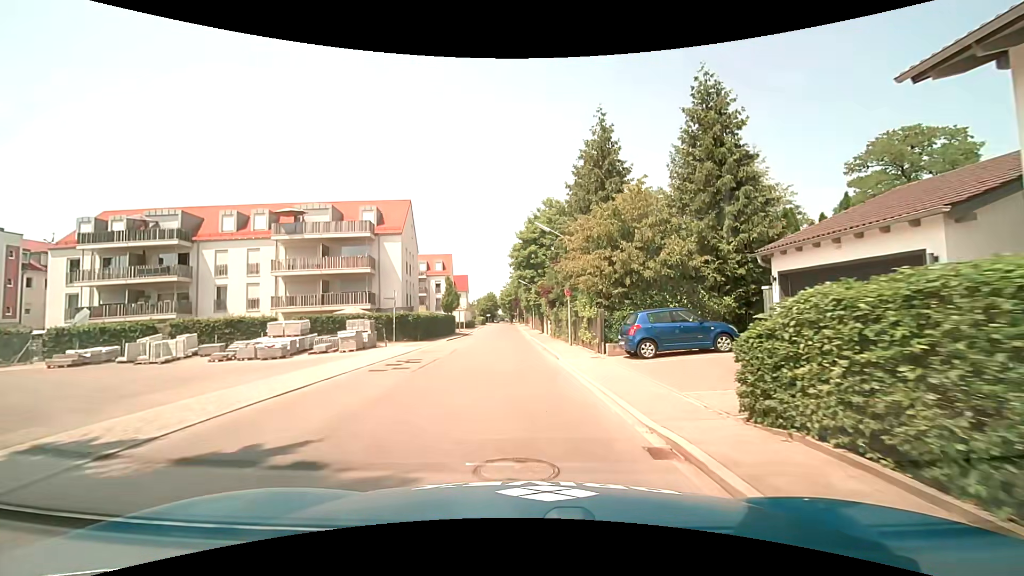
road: tertiary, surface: asphalt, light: Day
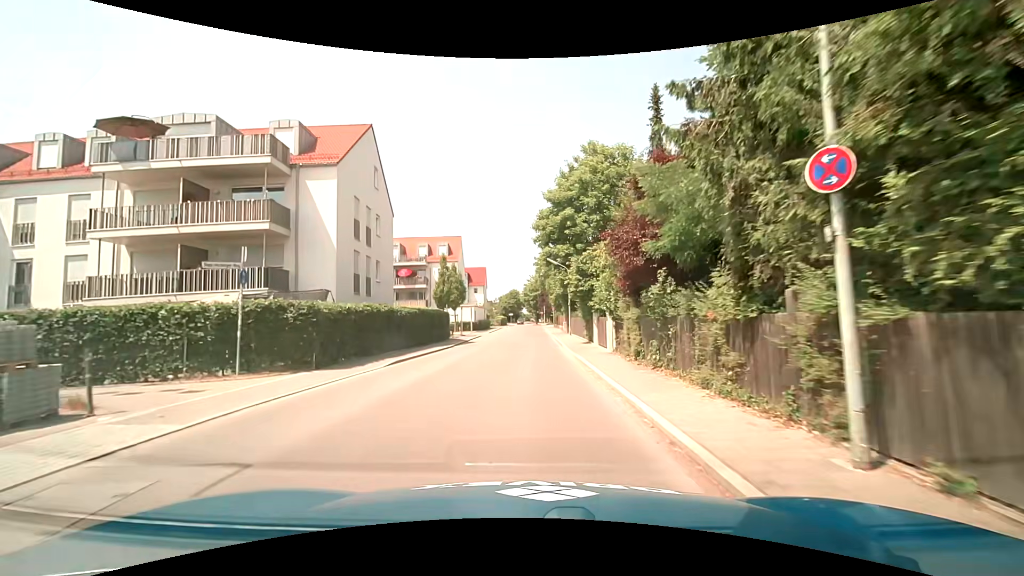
(-0.5, +19.4) m; -3°
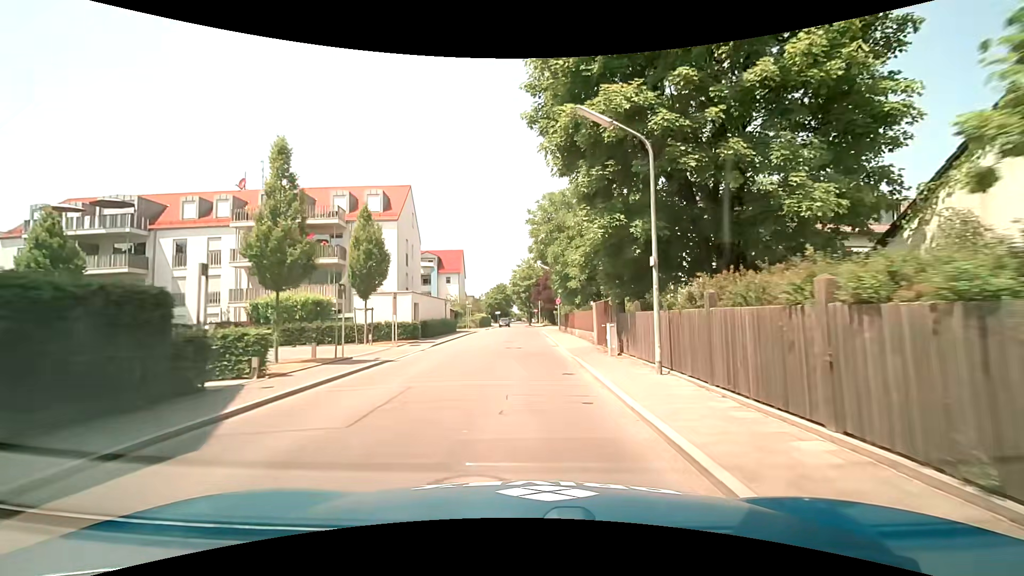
(+0.2, +26.8) m; 0°
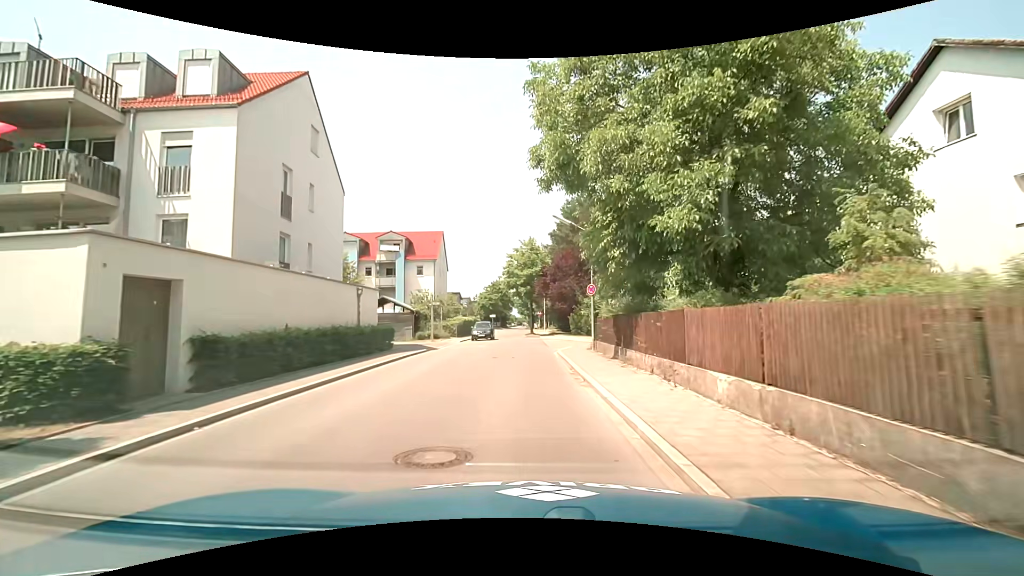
(+0.4, +21.4) m; +1°
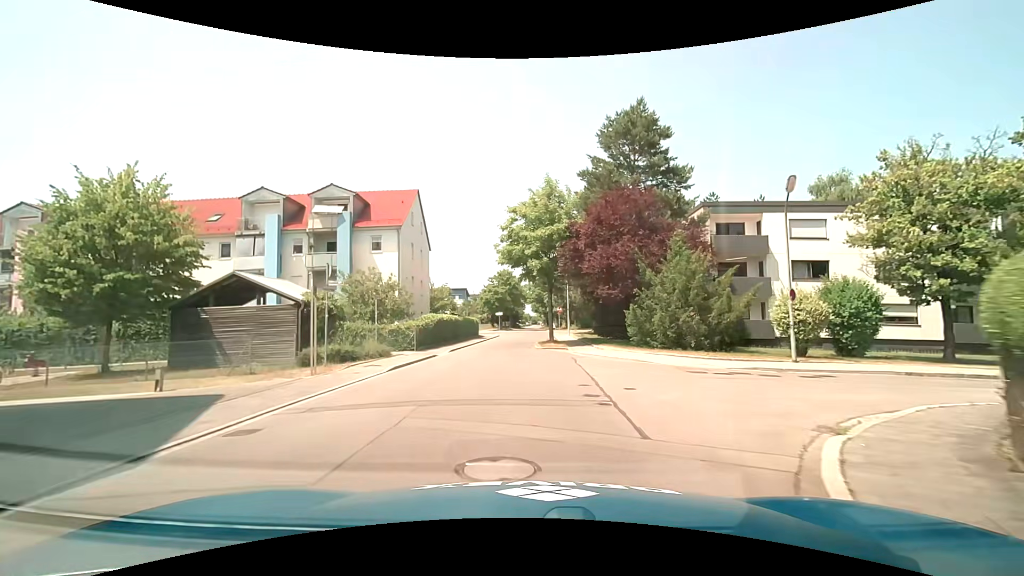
(-0.3, +20.5) m; -2°
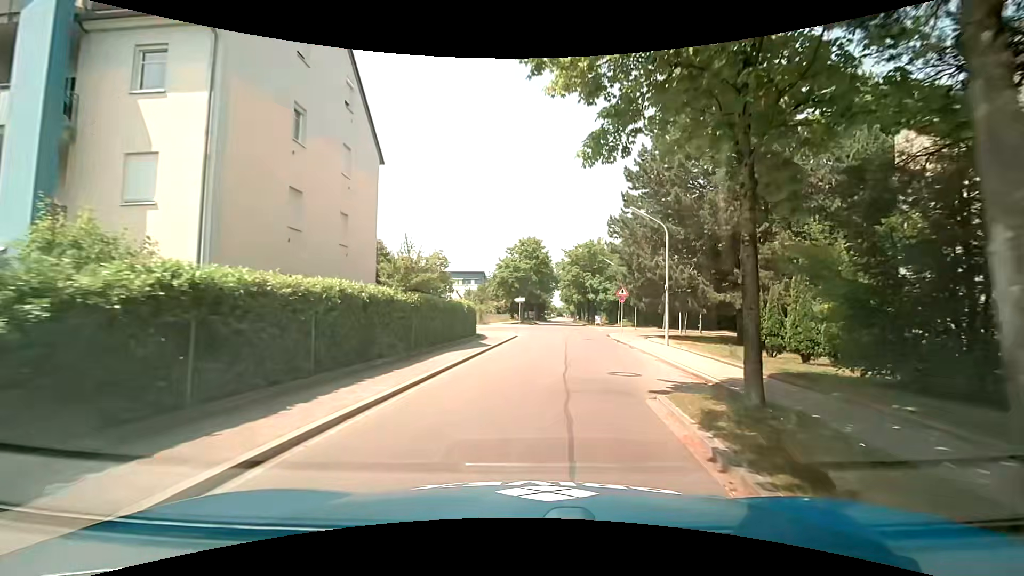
(-1.4, +25.1) m; -3°
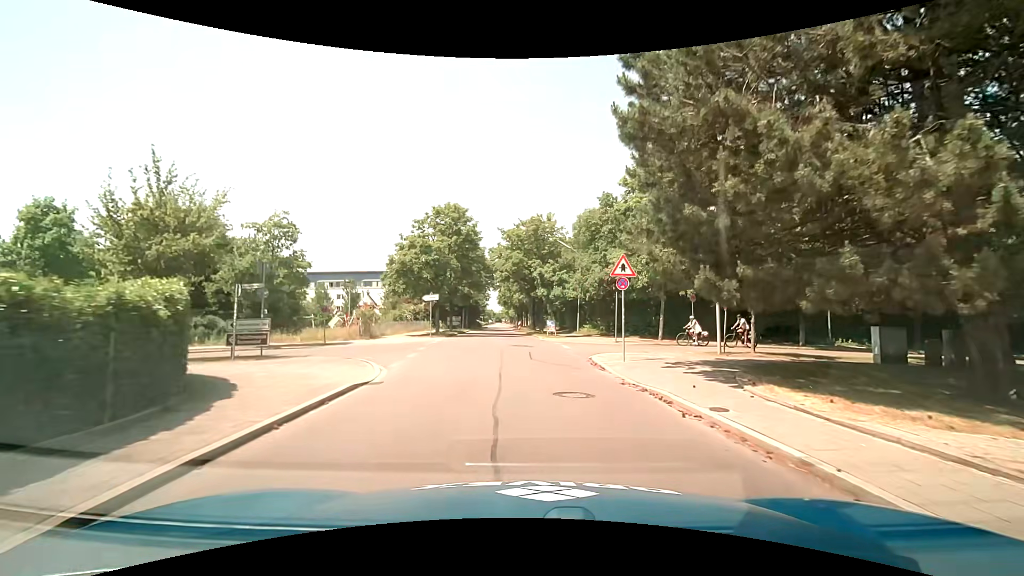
(+1.2, +19.5) m; +7°
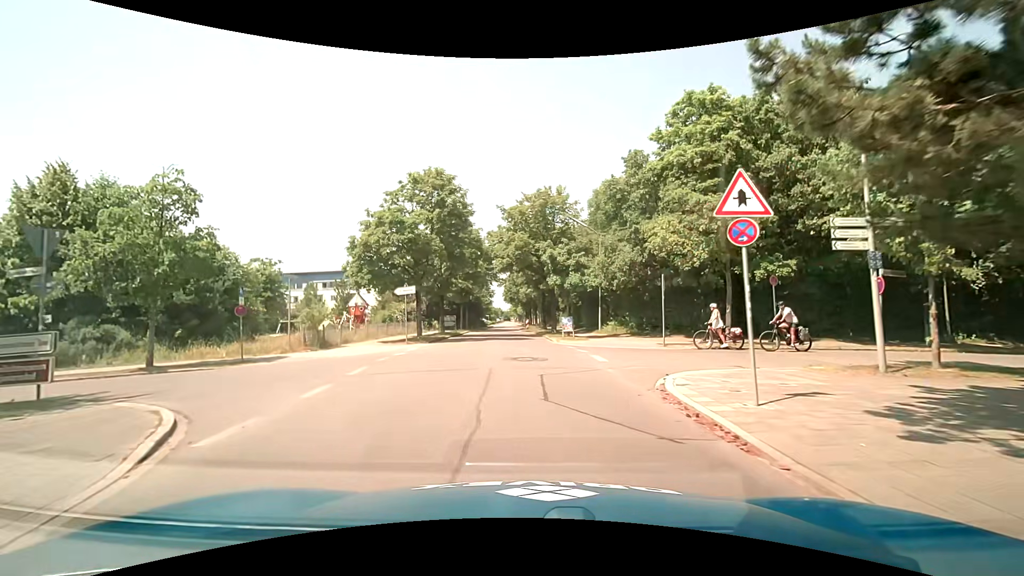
(-0.1, +8.8) m; -2°
(0, +10) (-1, +20) (-1, +30) (-2, +40) (-2, +50) (-2, +60) (-2, +70) (-2, +80) (-2, +90) (-2, +100) m
